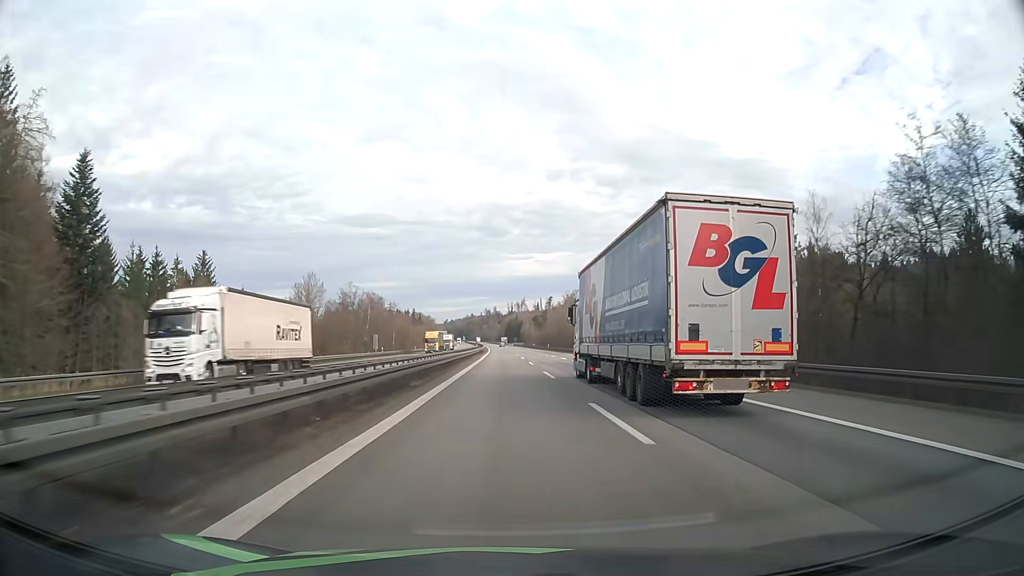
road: motorway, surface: asphalt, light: Day
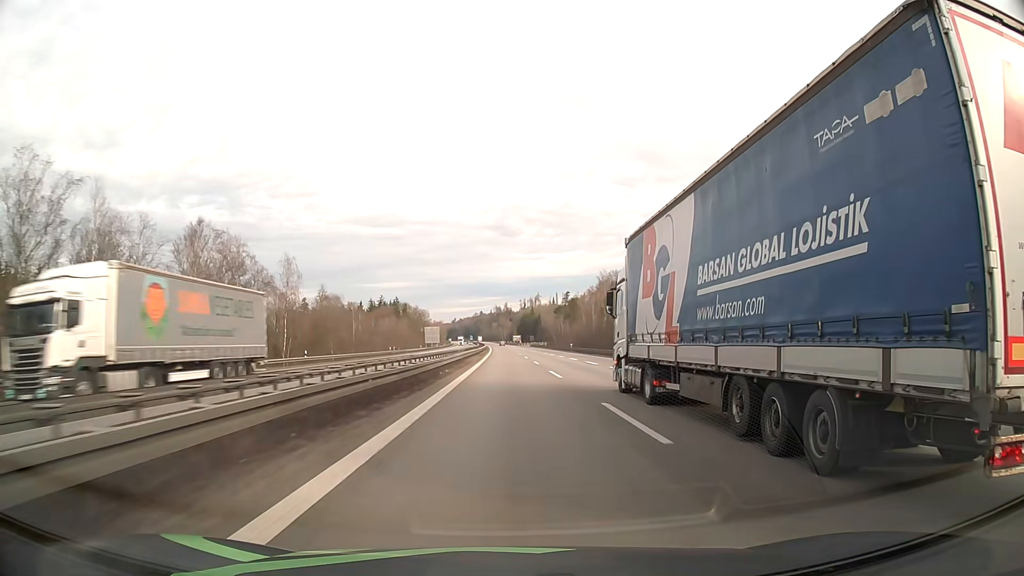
(-0.8, +89.9) m; -1°
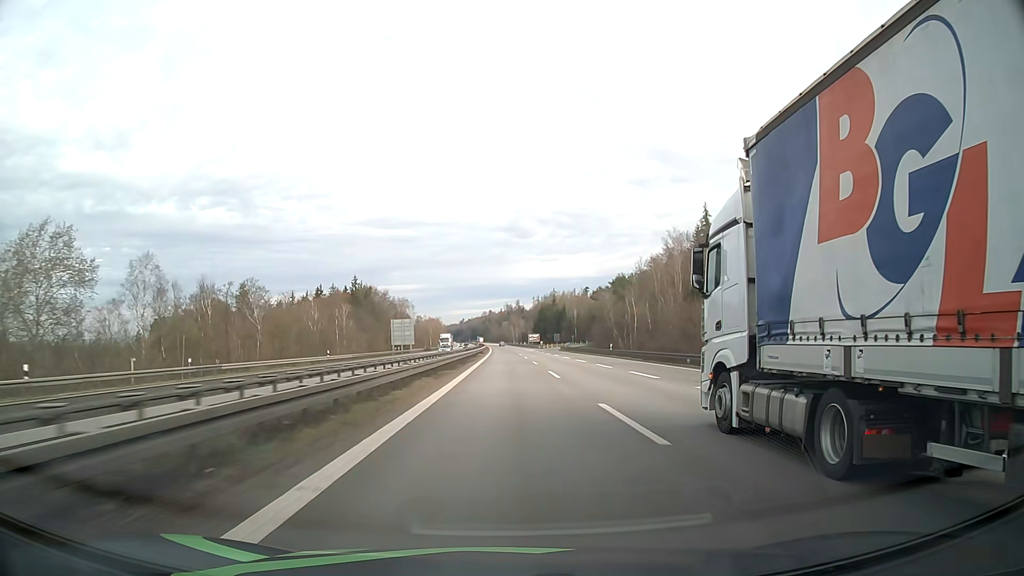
(-0.7, +90.5) m; -1°
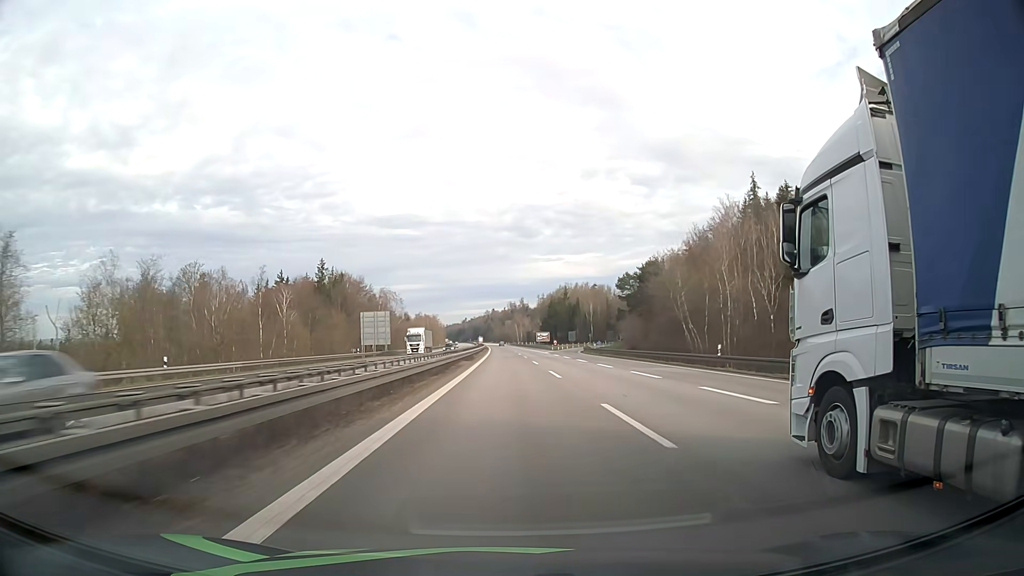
(-0.1, +36.3) m; 0°
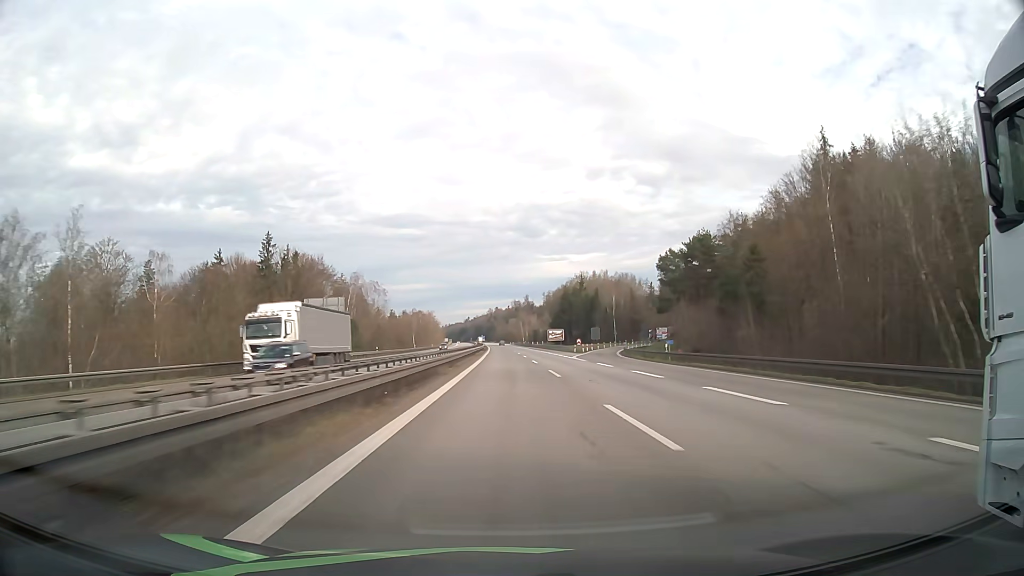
(-0.1, +36.4) m; 0°
(0, +10) (0, +20) (0, +30) (0, +40) (0, +50) (0, +60) (-1, +70) (-1, +80) (-1, +90) (-1, +100) m
